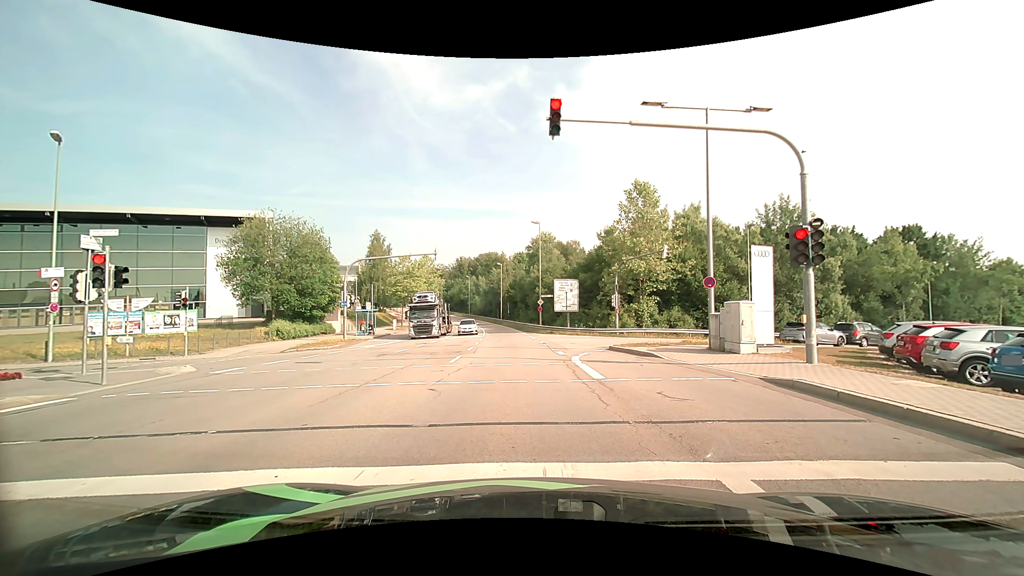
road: secondary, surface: asphalt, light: Day
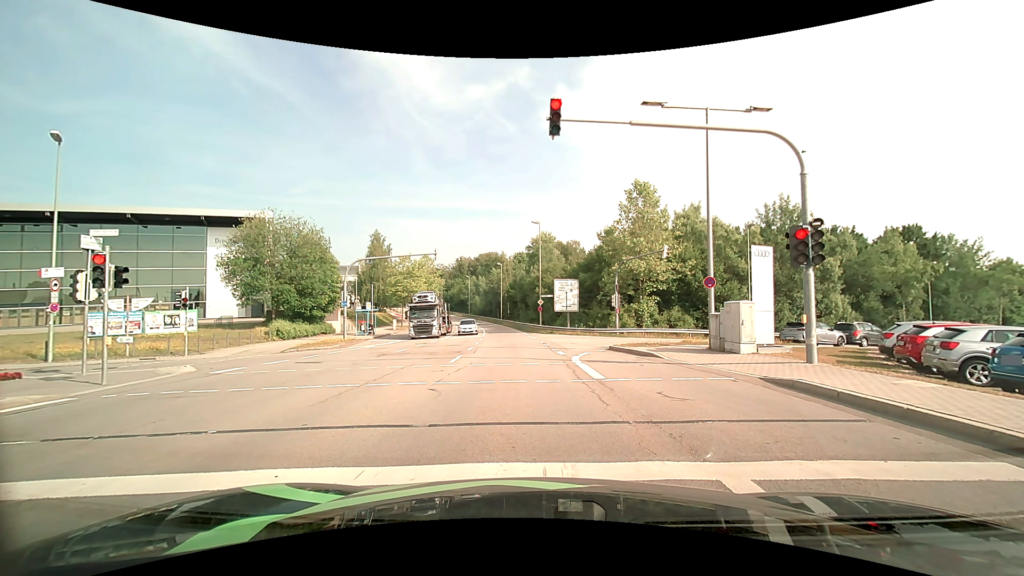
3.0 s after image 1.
(0.0, 0.0) m; 0°
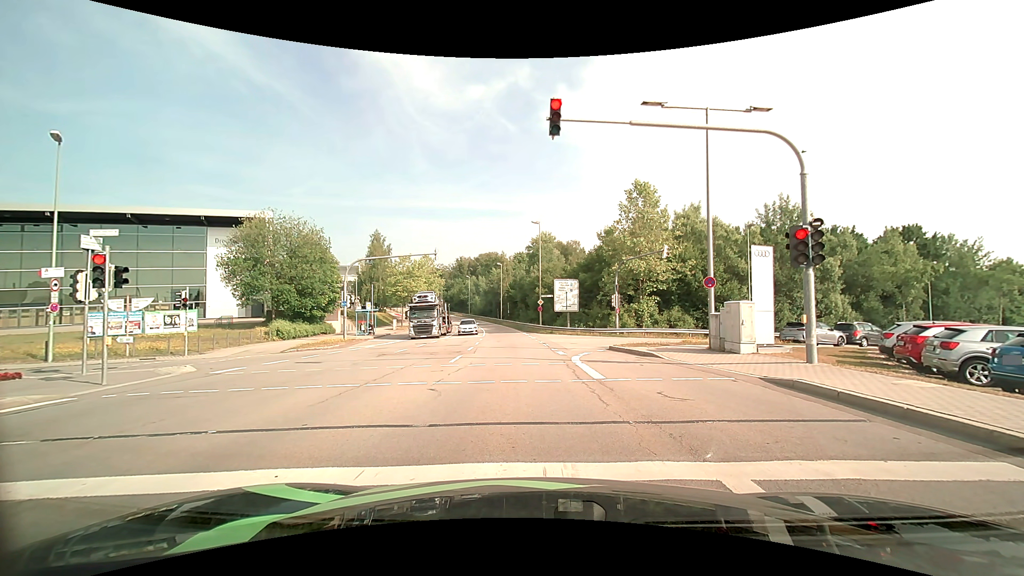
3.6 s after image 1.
(0.0, 0.0) m; 0°
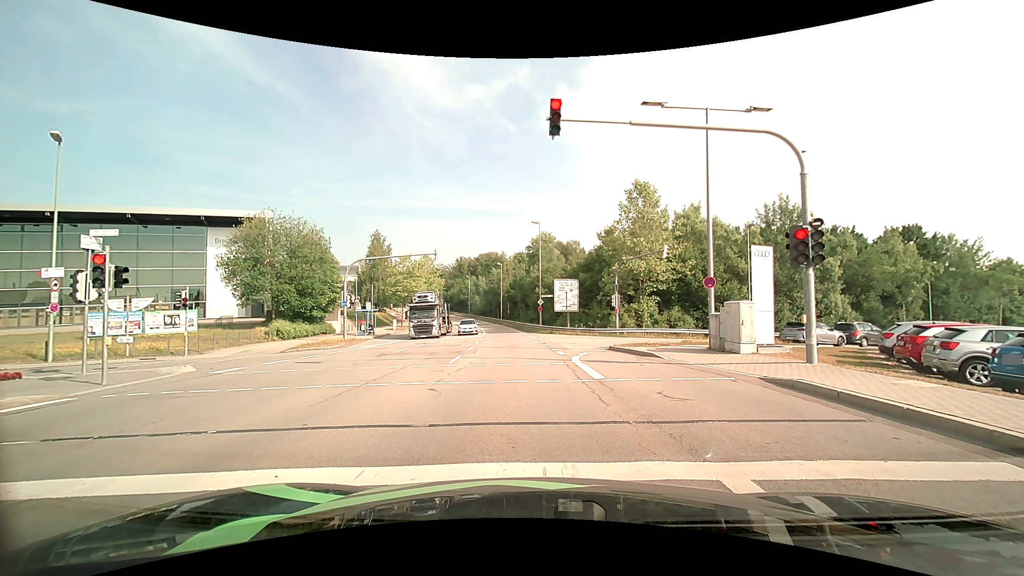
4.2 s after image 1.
(0.0, 0.0) m; 0°
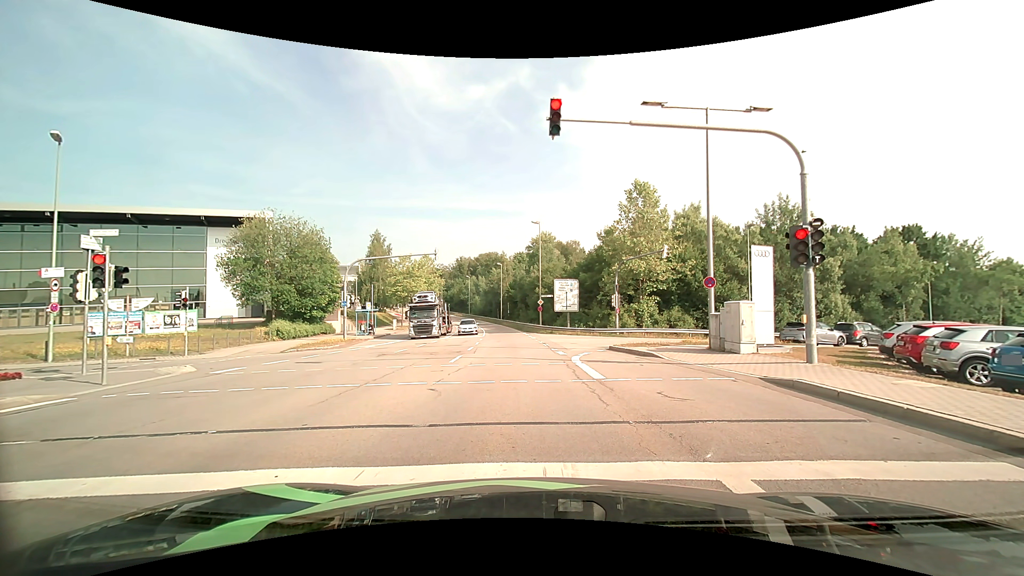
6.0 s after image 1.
(0.0, 0.0) m; 0°
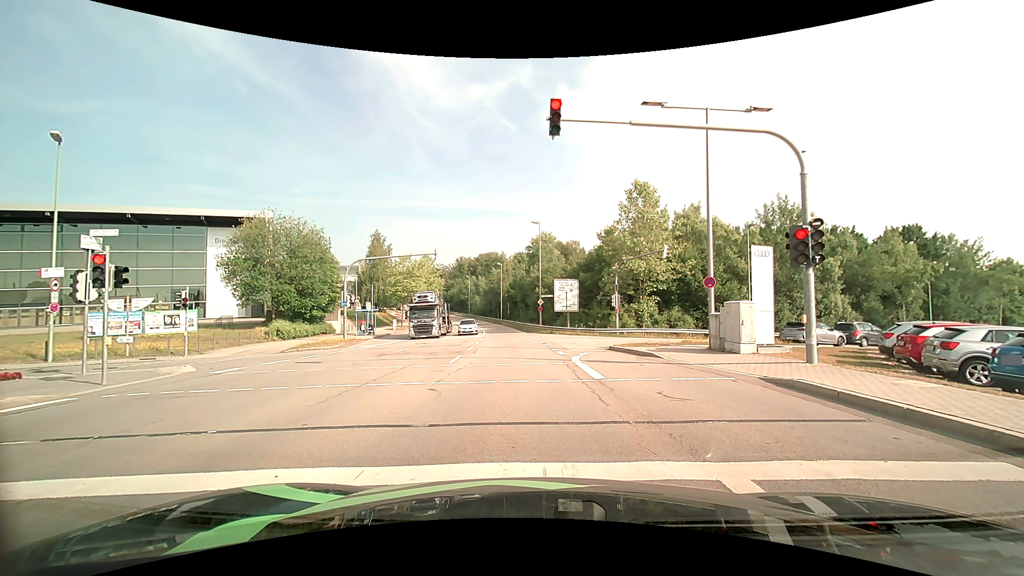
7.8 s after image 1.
(0.0, 0.0) m; 0°
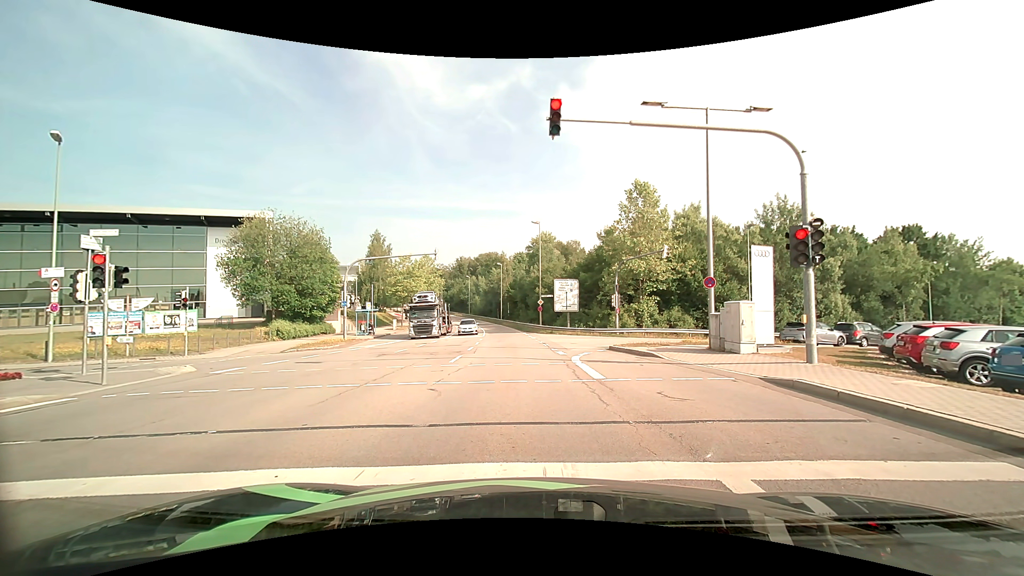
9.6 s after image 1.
(0.0, 0.0) m; 0°
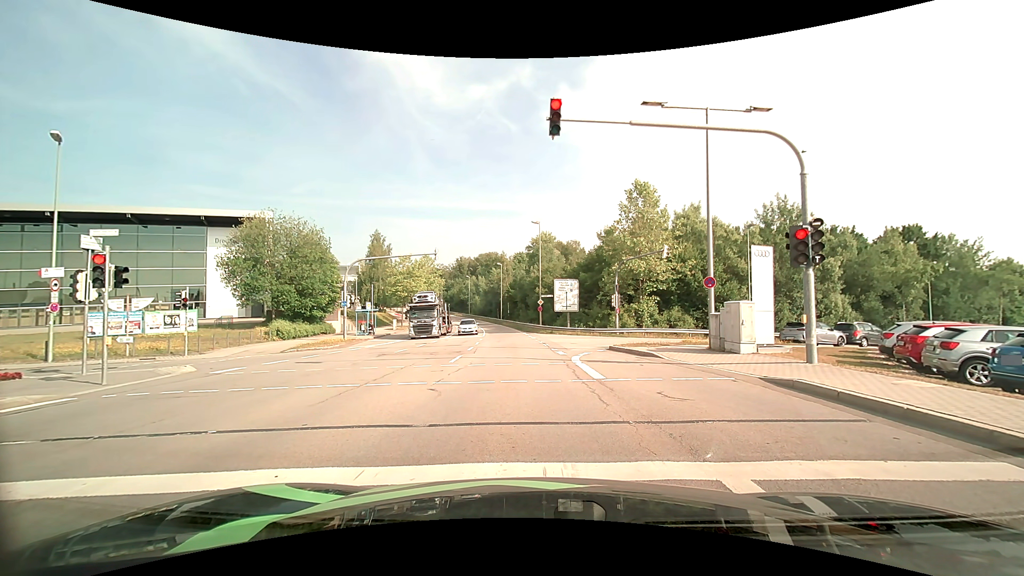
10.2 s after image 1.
(0.0, 0.0) m; 0°
(0, +10) (0, +20) (0, +30) (-1, +40) (-1, +50) (-2, +60) (-3, +70) (-5, +80) (-7, +90) (-9, +99) m
